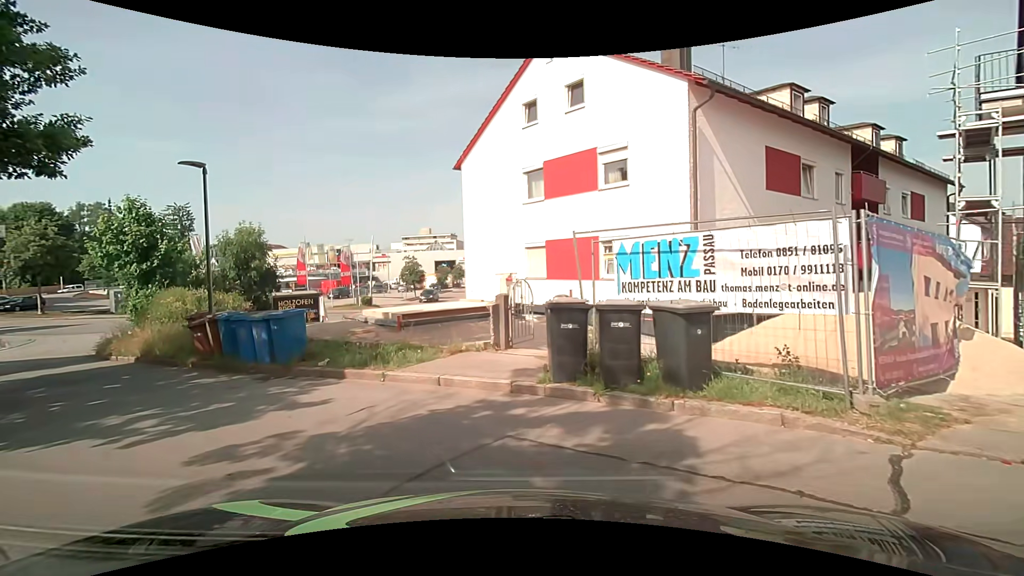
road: service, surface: asphalt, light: Day
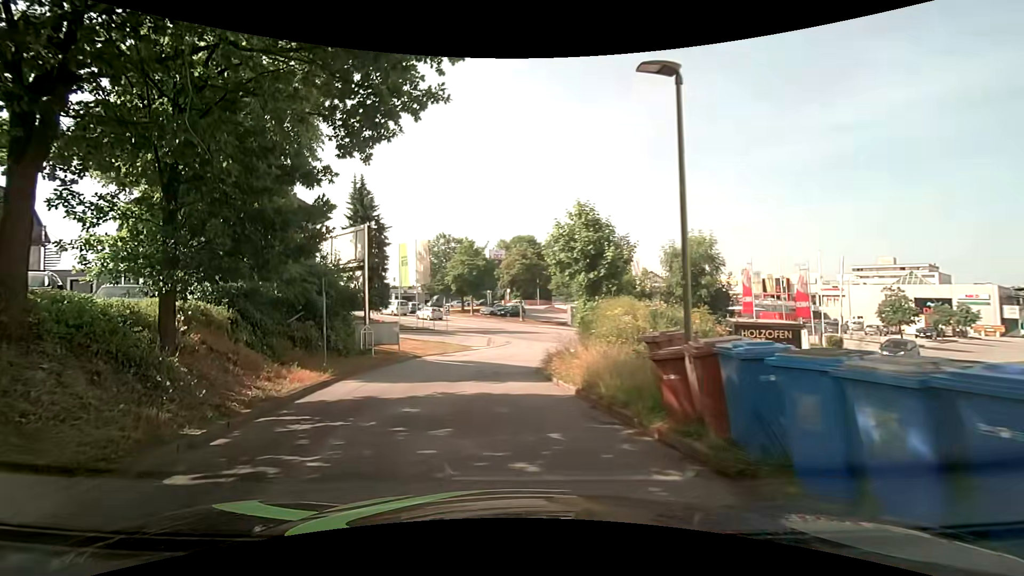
(-3.1, +7.5) m; -43°
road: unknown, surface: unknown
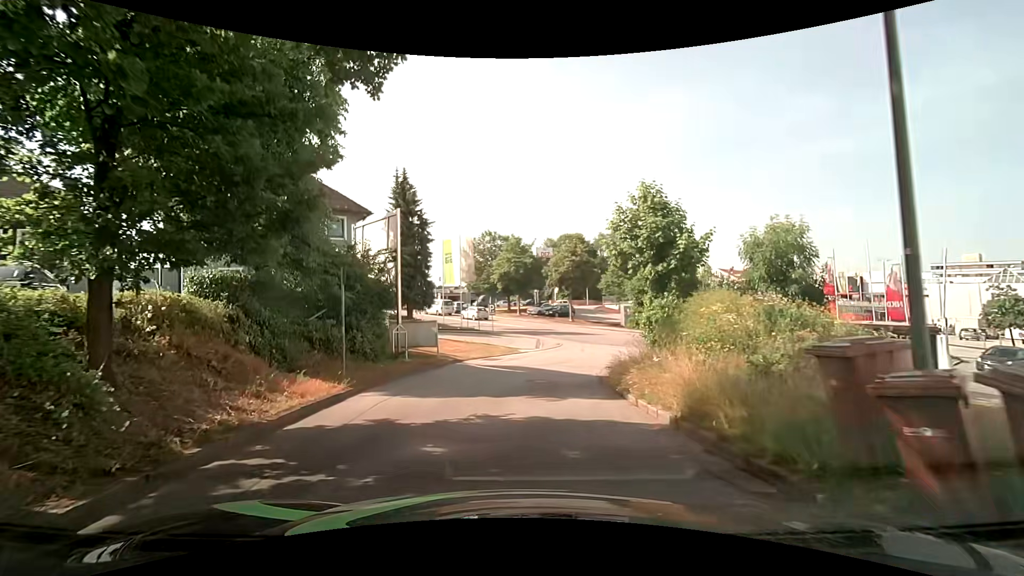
(-0.2, +2.9) m; -6°
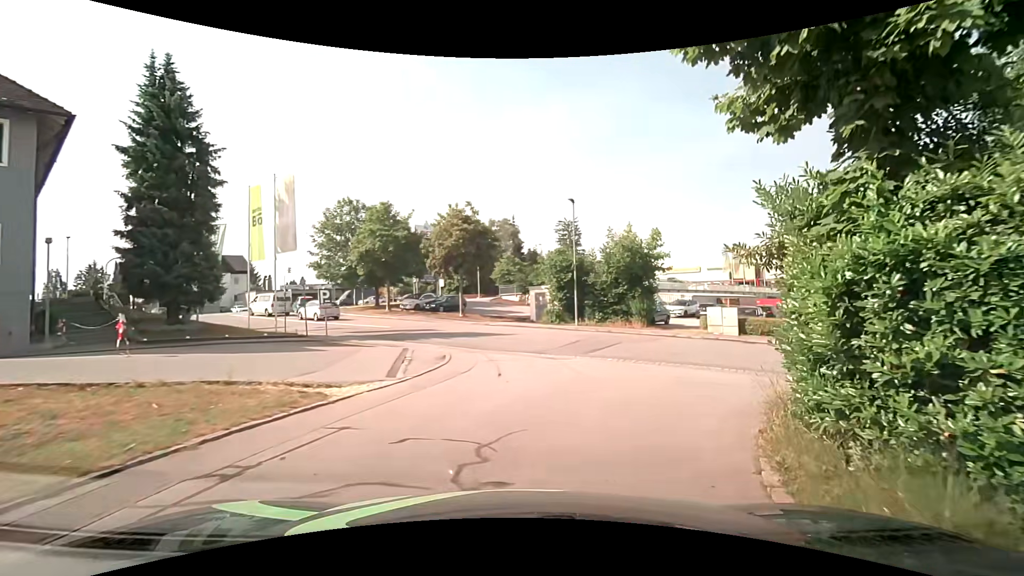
(+0.9, +16.2) m; +13°
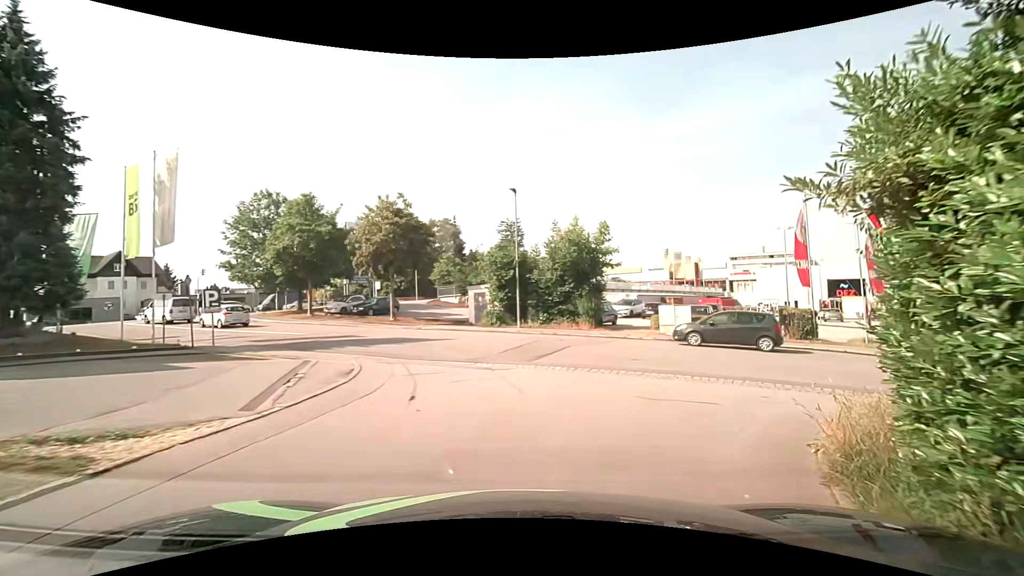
(+0.2, +3.1) m; +6°
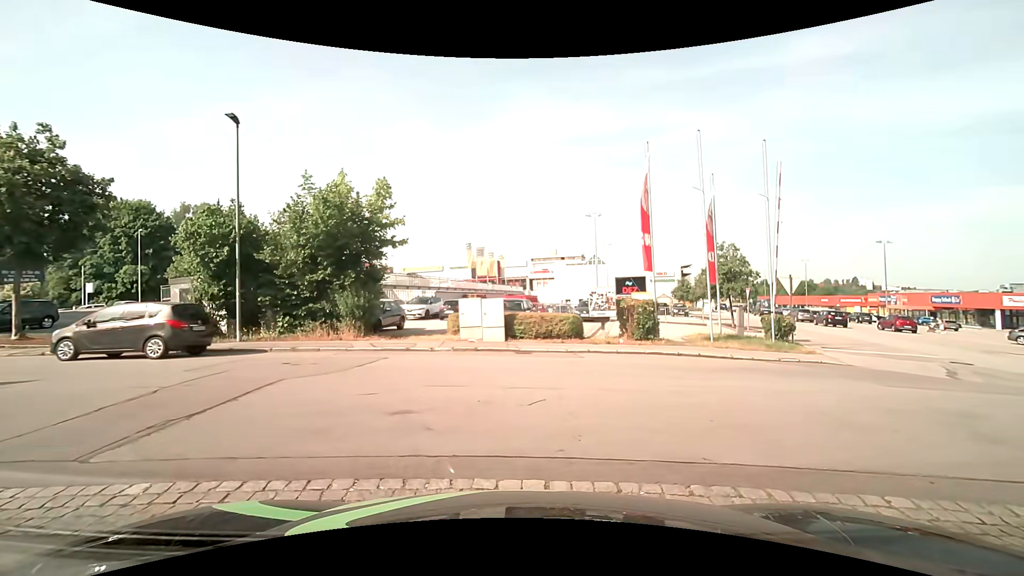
(+1.7, +8.7) m; +23°
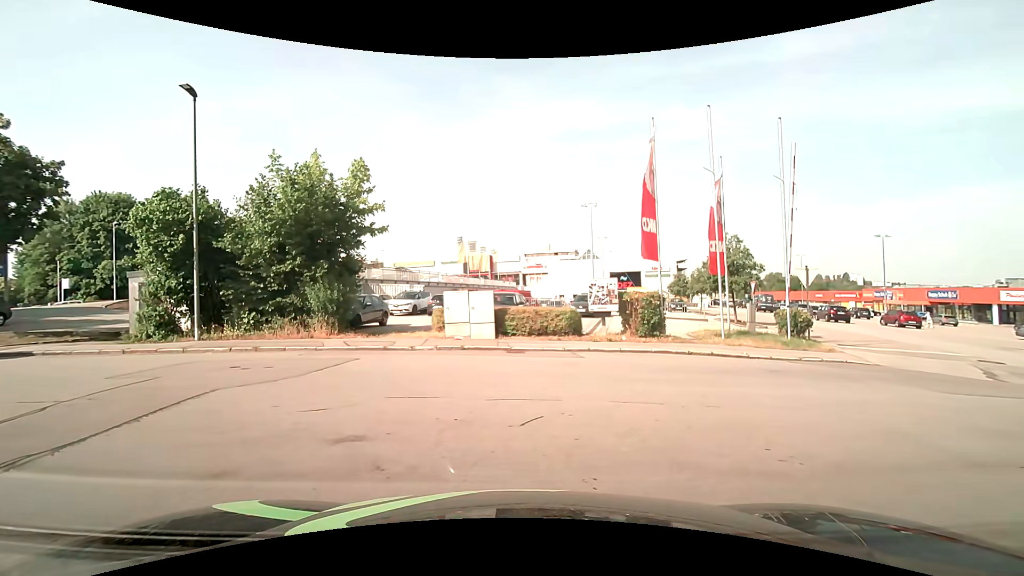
(0.0, +1.6) m; -1°
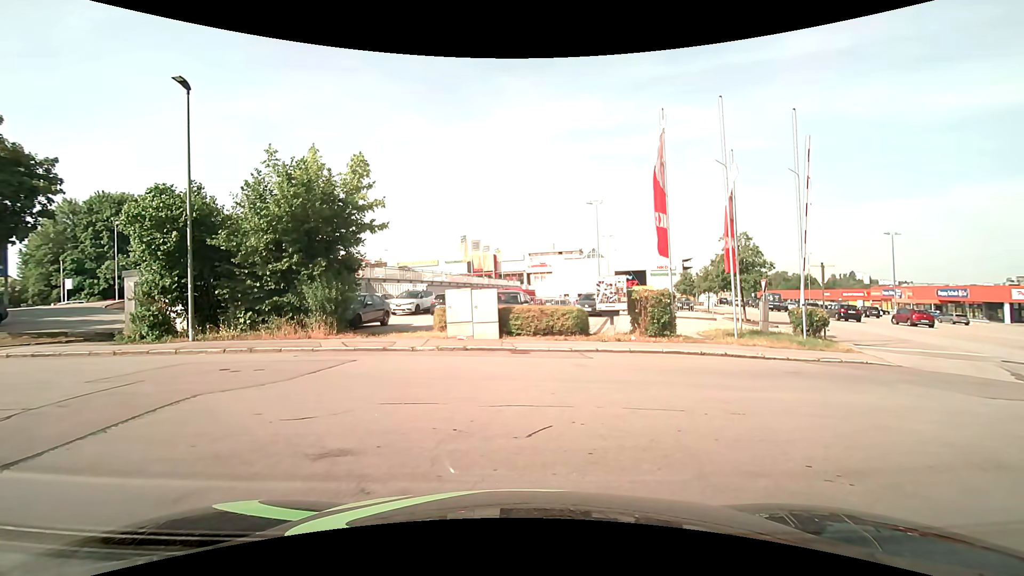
(0.0, +0.5) m; 0°
